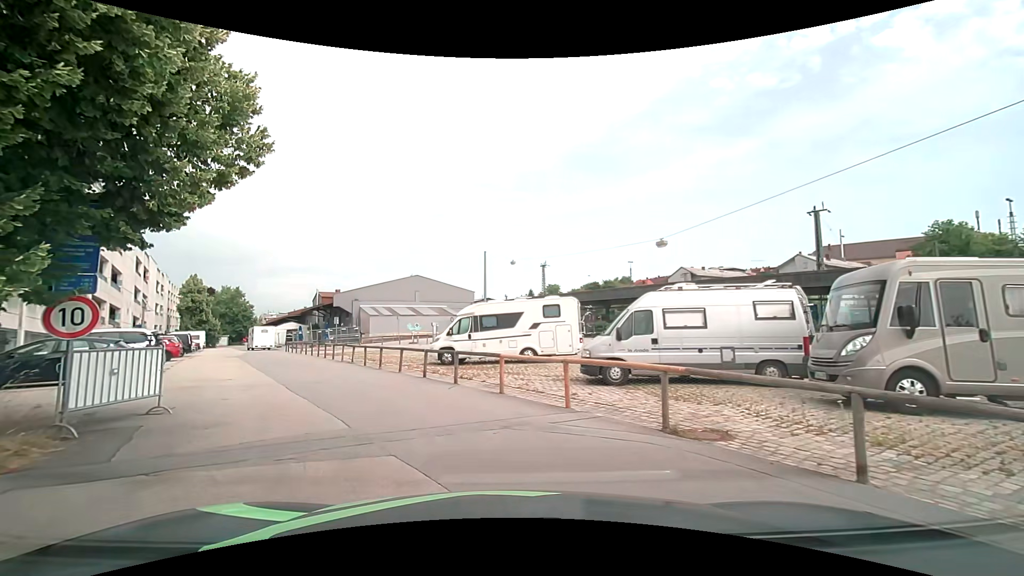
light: Day
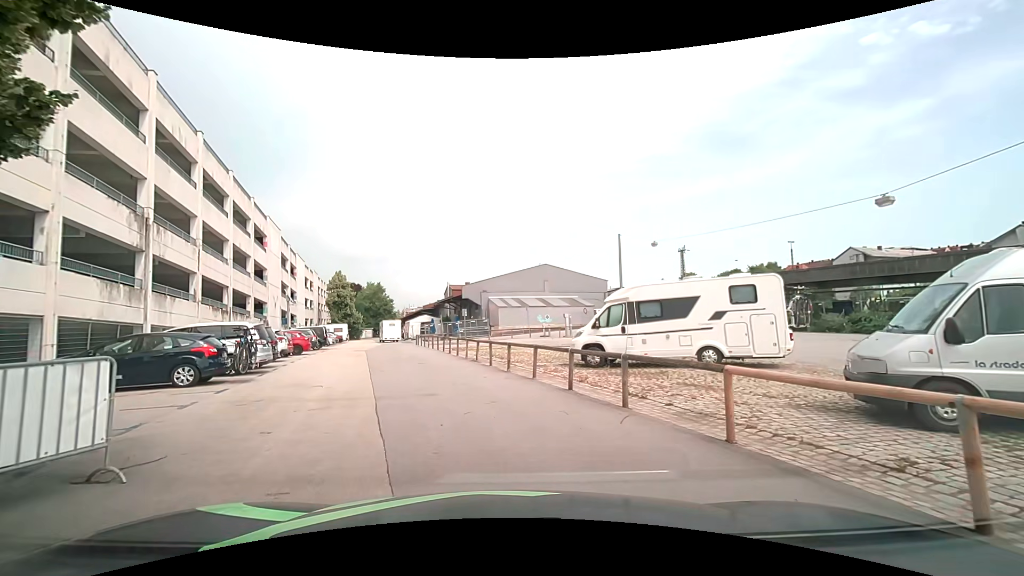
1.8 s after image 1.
(-0.7, +5.0) m; -14°
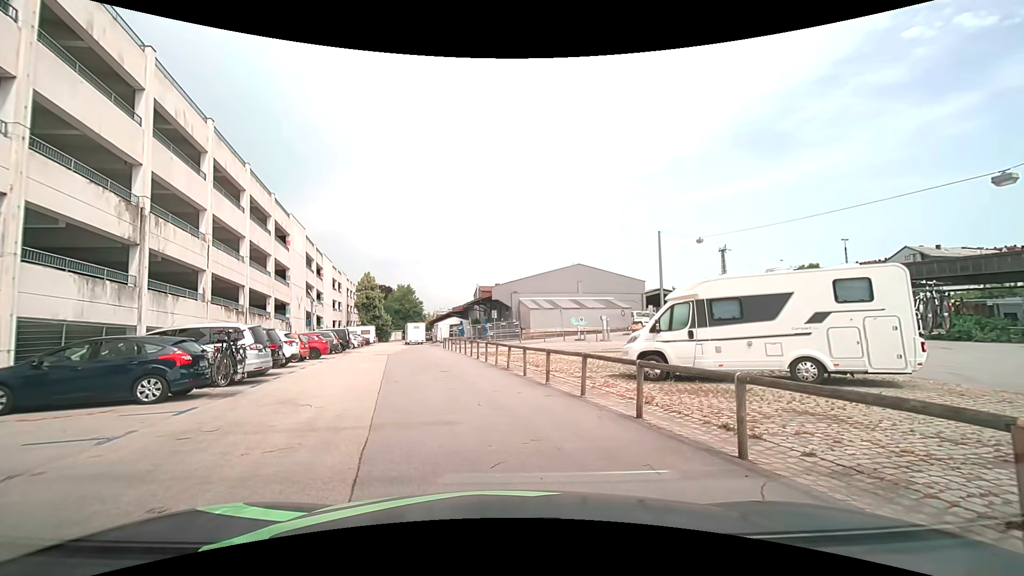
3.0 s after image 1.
(-0.1, +2.8) m; -4°
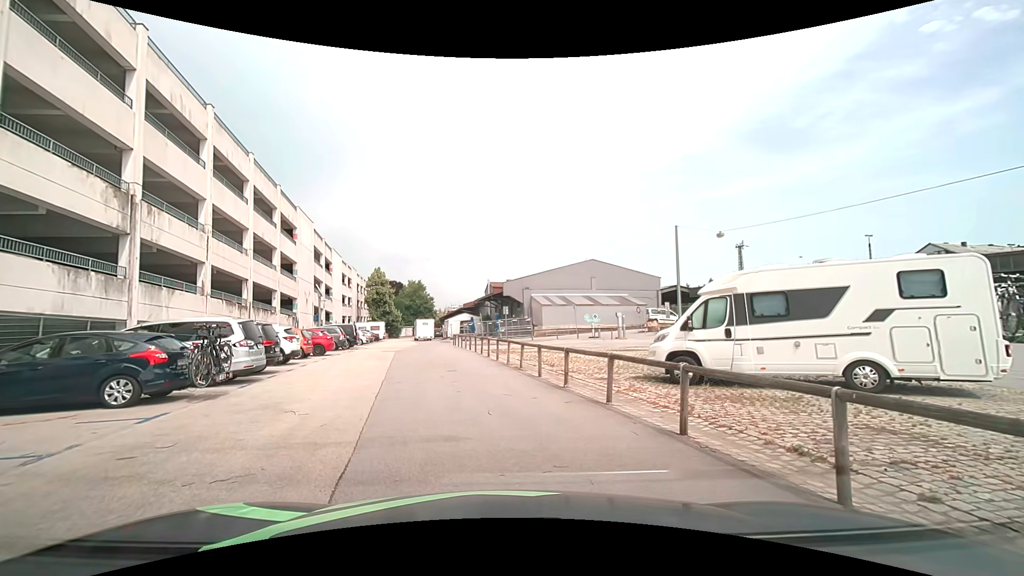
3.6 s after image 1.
(0.0, +1.3) m; -1°
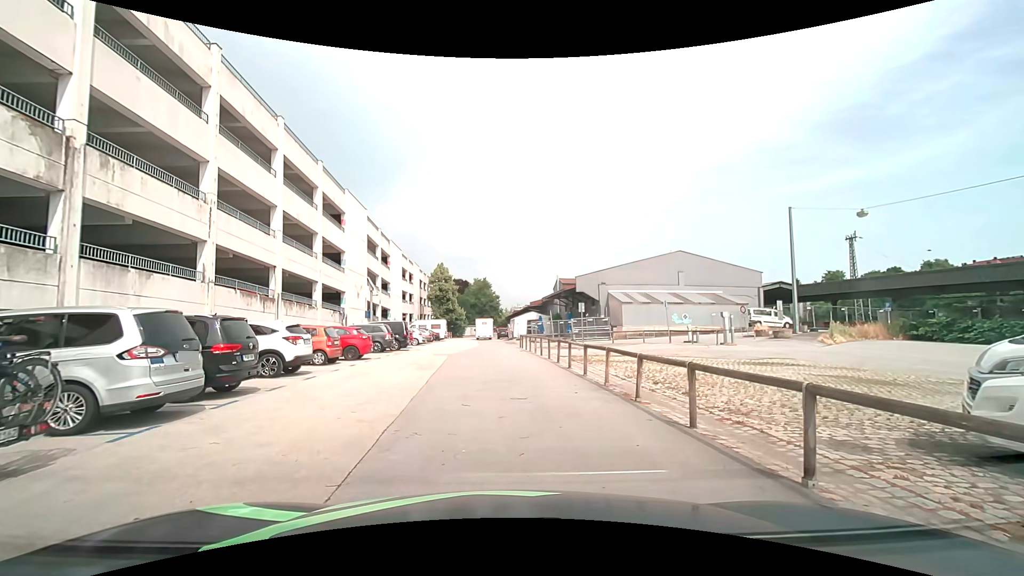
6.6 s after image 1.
(-0.5, +6.6) m; -6°
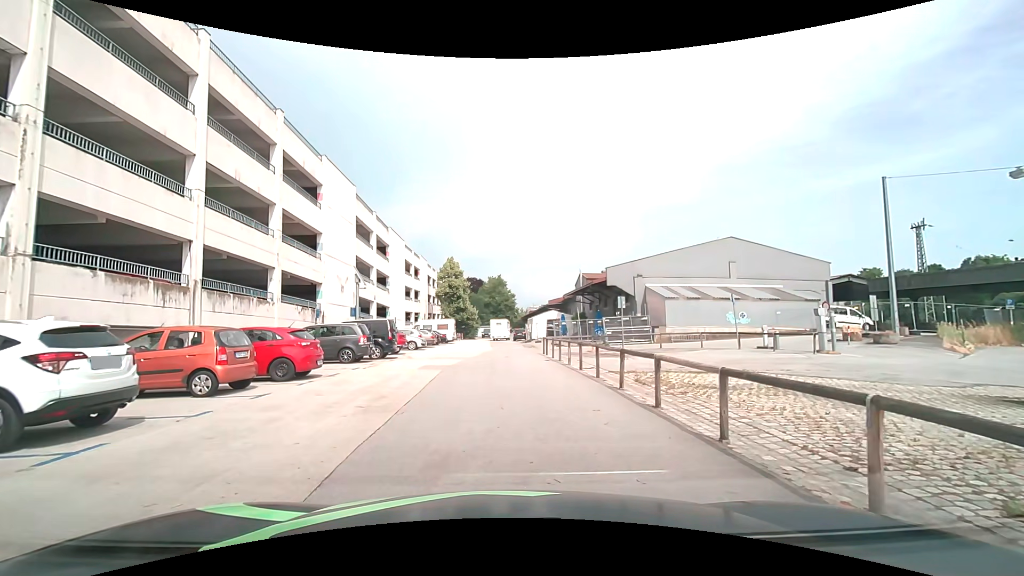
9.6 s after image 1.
(-0.3, +8.1) m; -3°
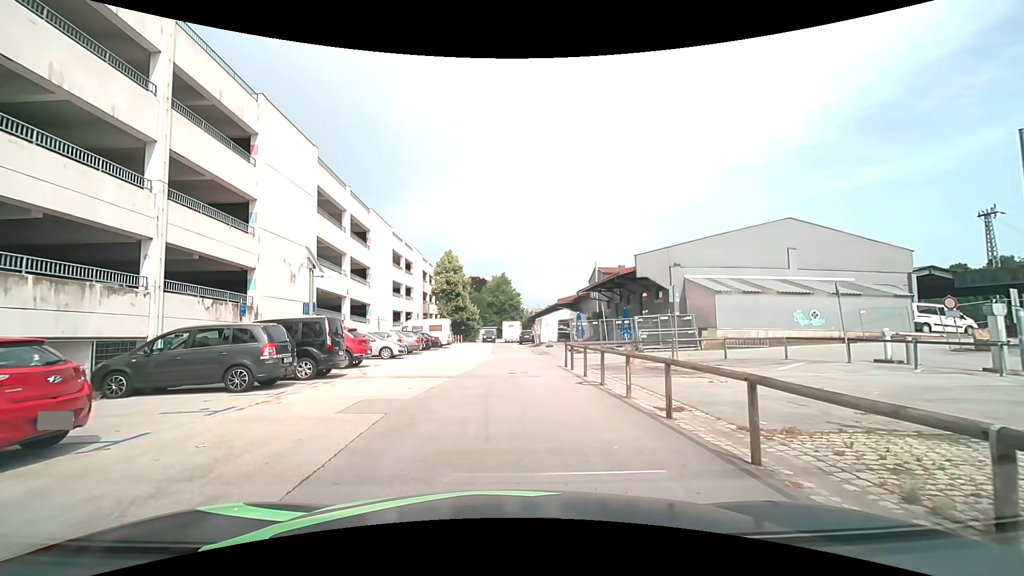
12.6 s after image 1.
(-0.1, +8.4) m; -1°
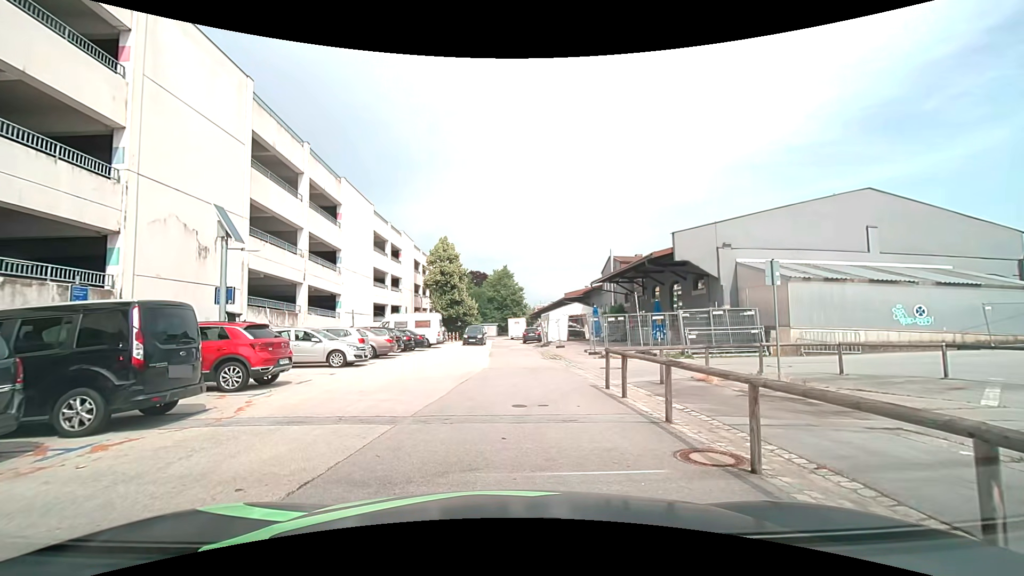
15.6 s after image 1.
(+0.1, +7.5) m; 0°
